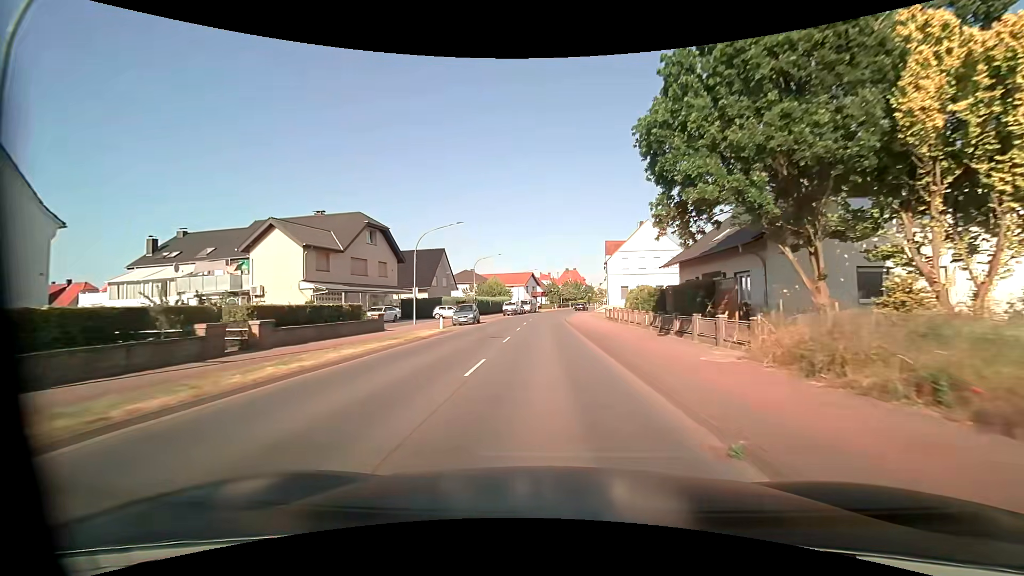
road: primary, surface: asphalt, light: Day
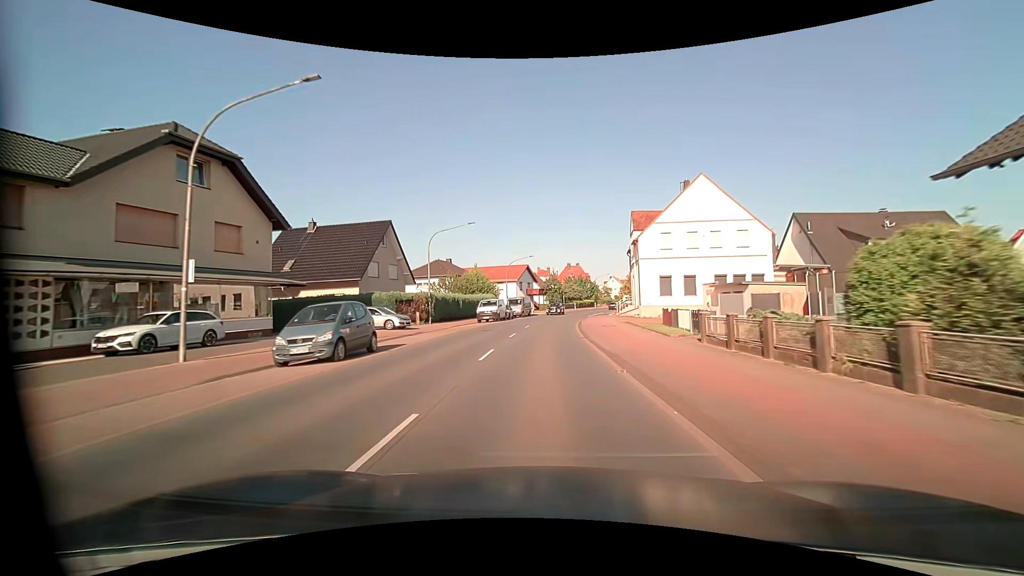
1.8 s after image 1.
(0.0, +24.3) m; 0°
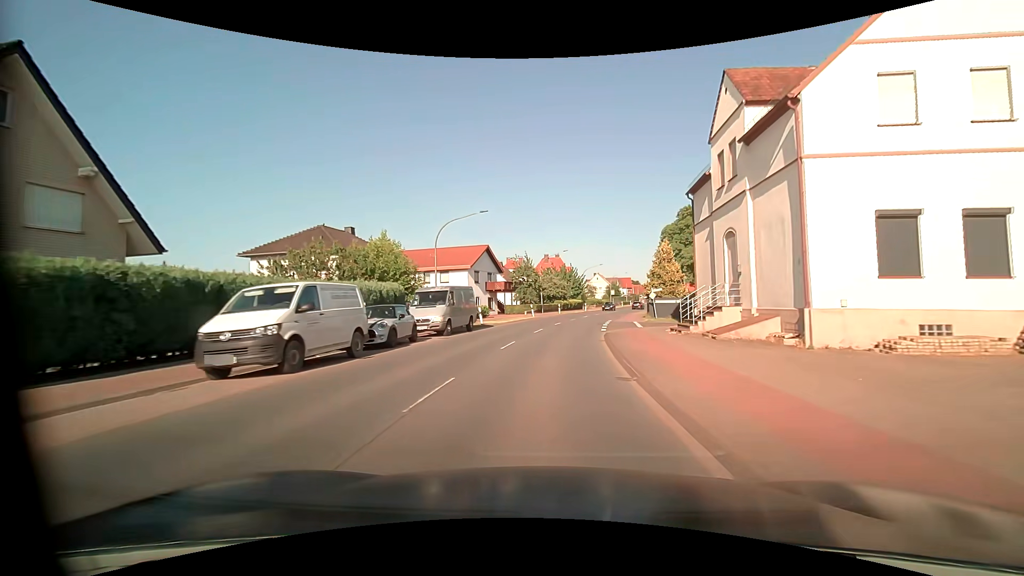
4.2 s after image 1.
(+0.6, +32.2) m; +3°
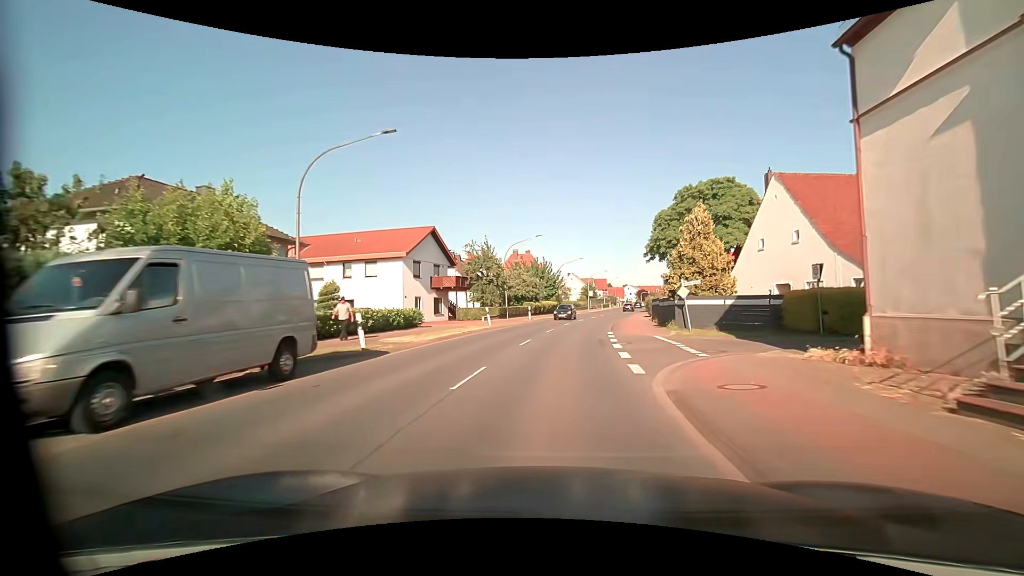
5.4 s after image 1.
(+0.4, +16.1) m; +3°
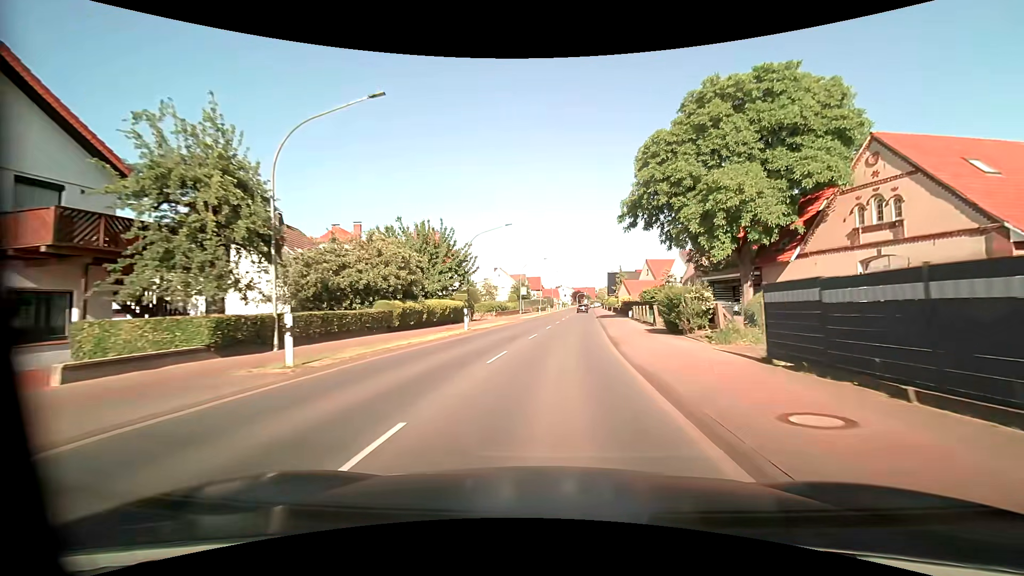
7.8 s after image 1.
(+2.4, +32.1) m; +8°
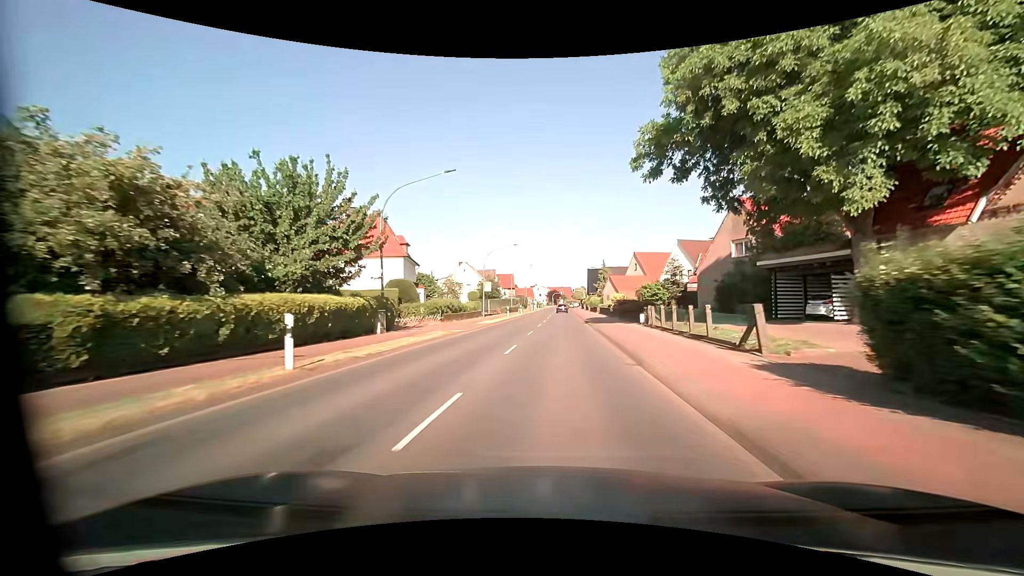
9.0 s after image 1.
(+0.5, +16.1) m; +3°
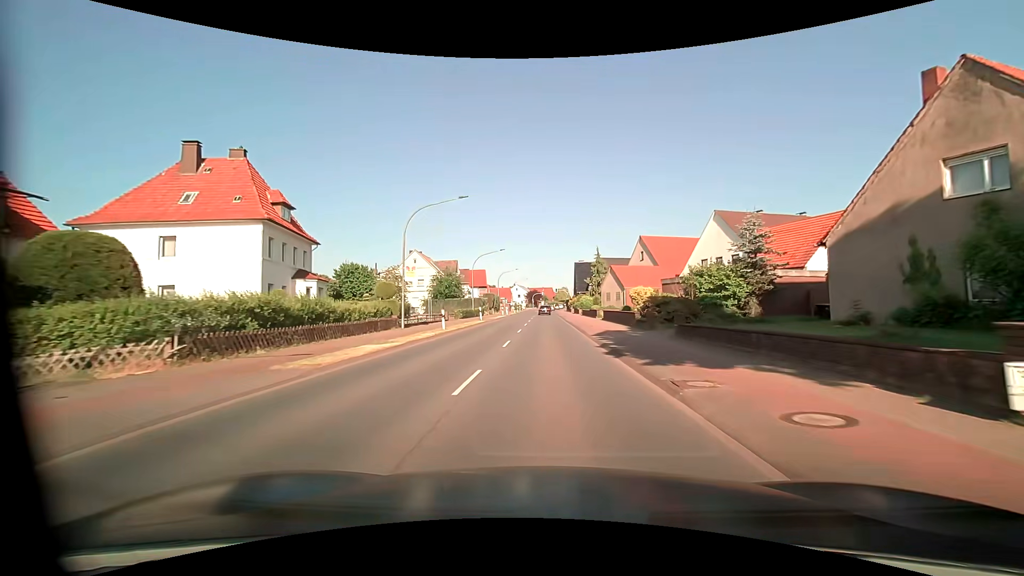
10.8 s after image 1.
(+0.5, +24.1) m; +2°
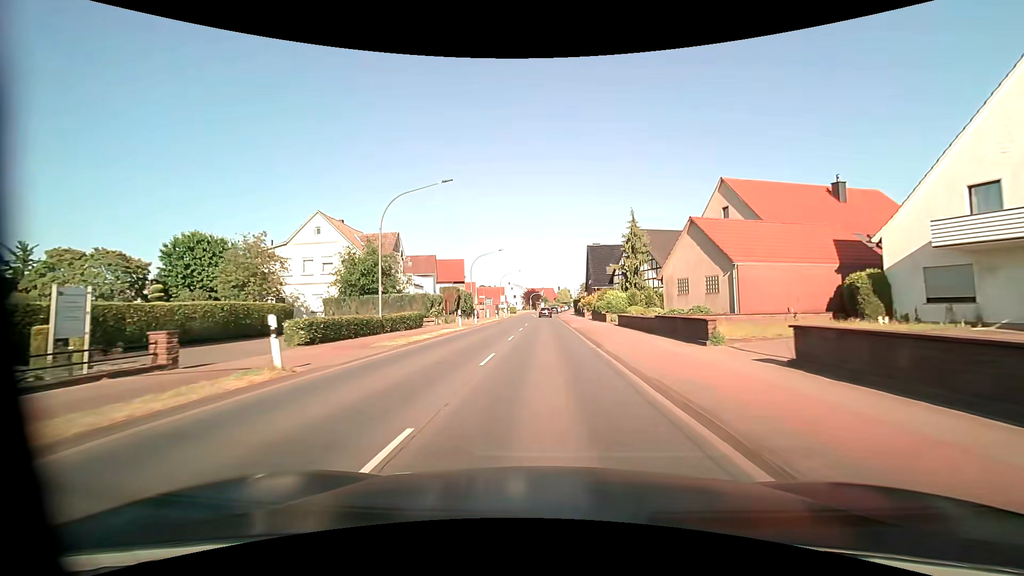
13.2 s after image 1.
(0.0, +32.2) m; 0°
(0, +10) (0, +20) (0, +30) (0, +40) (0, +50) (0, +60) (0, +70) (0, +80) (-1, +90) (-1, +100) m
